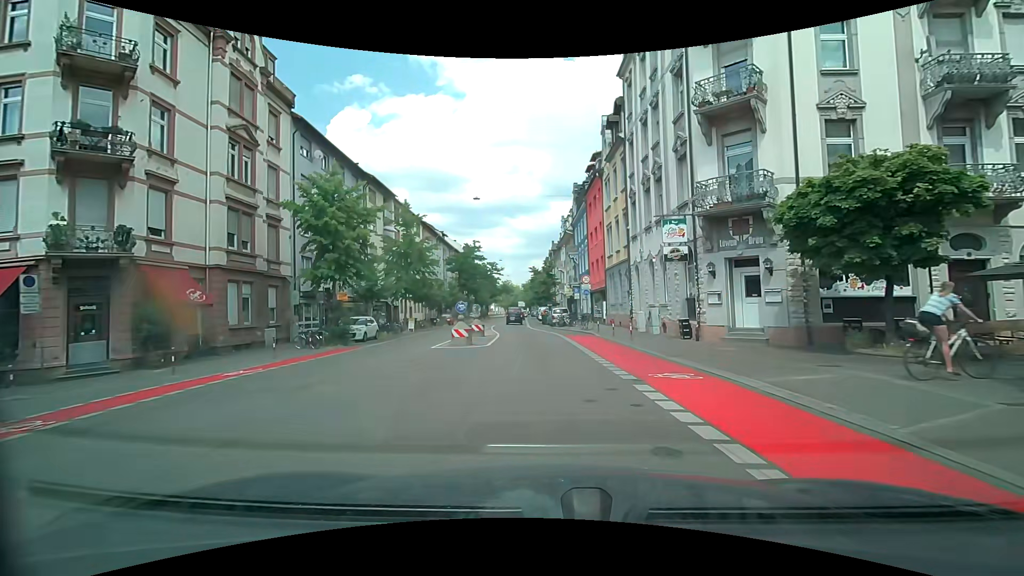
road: secondary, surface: asphalt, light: Day
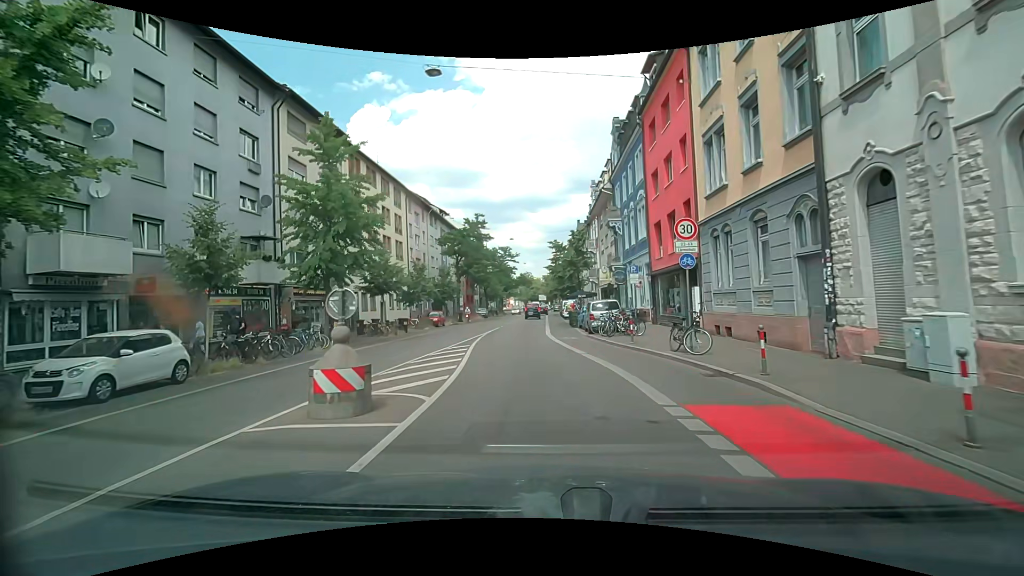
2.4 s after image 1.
(-0.5, +19.2) m; -3°
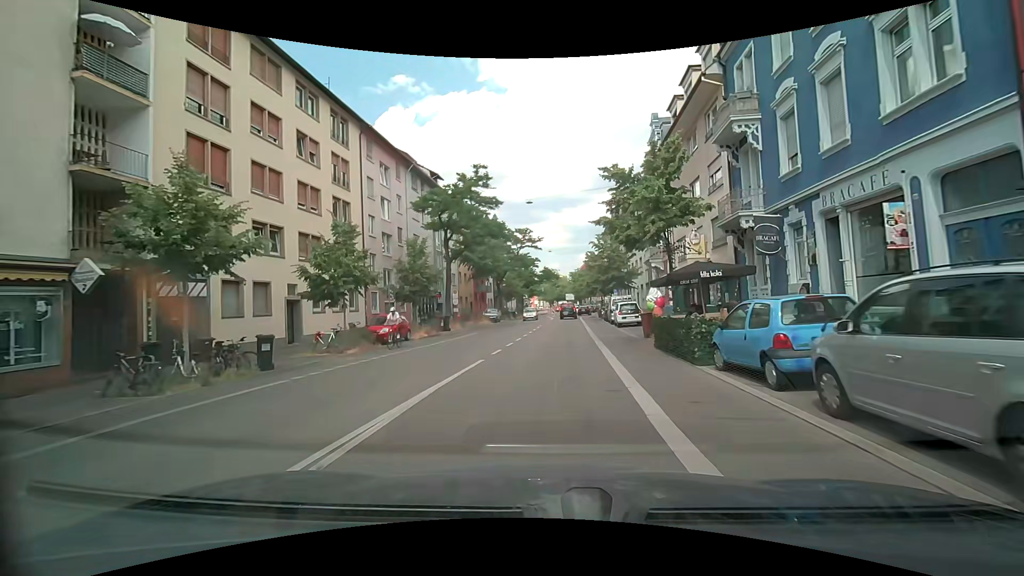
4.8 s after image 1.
(-0.5, +21.0) m; -2°
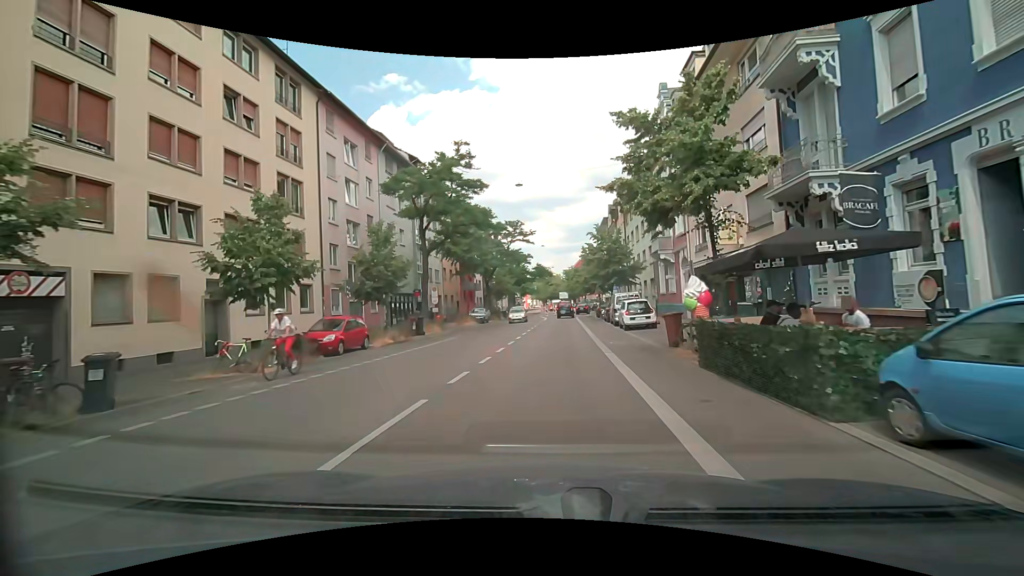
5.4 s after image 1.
(+0.1, +5.4) m; +1°
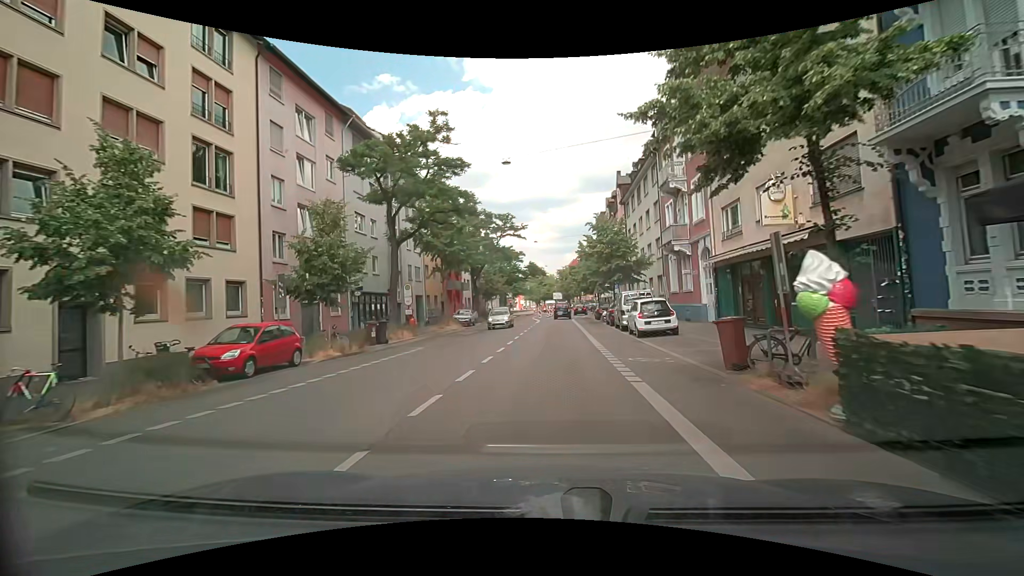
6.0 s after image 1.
(0.0, +5.5) m; 0°
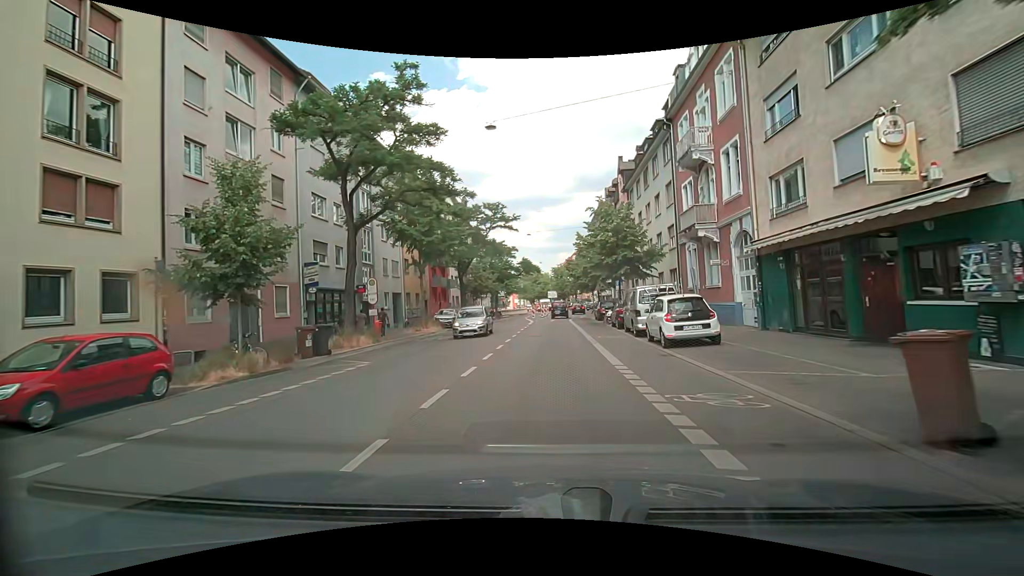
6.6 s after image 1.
(0.0, +5.5) m; 0°
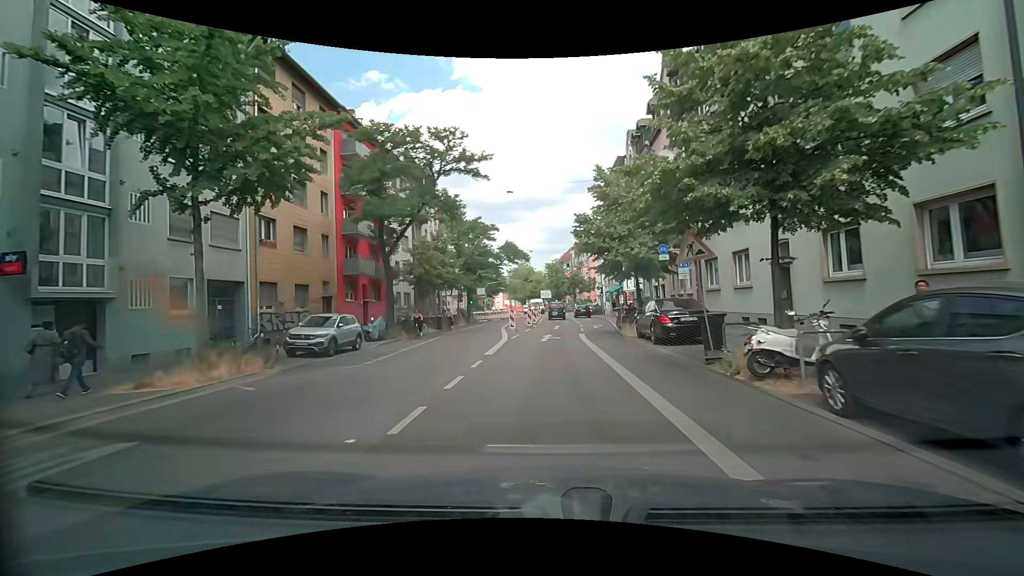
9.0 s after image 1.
(+0.2, +22.2) m; 0°
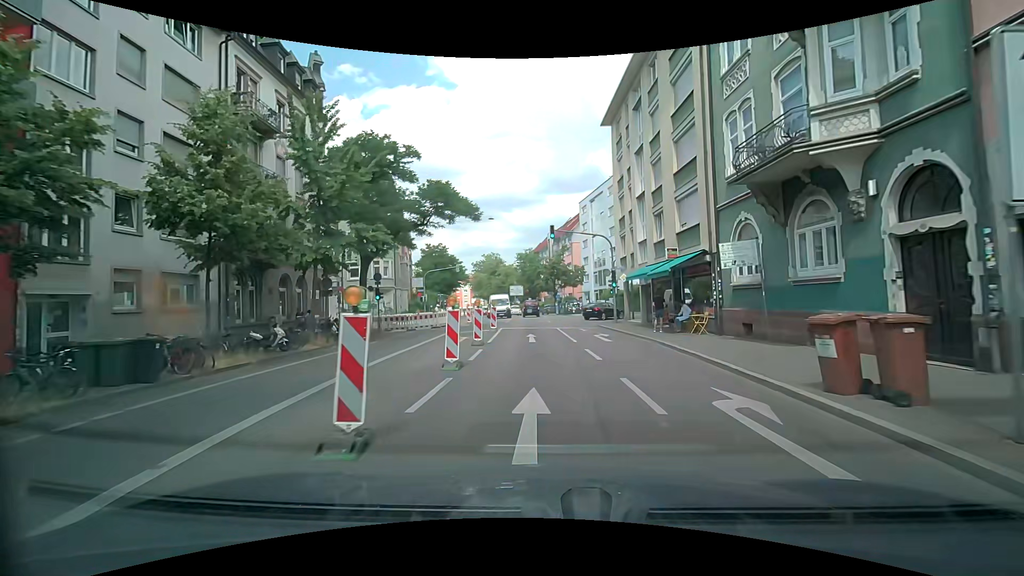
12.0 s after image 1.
(+0.6, +27.1) m; +2°
(0, +10) (0, +20) (0, +30) (0, +40) (0, +50) (-1, +60) (-3, +70) (-5, +80) (-7, +89) (-9, +99) m
